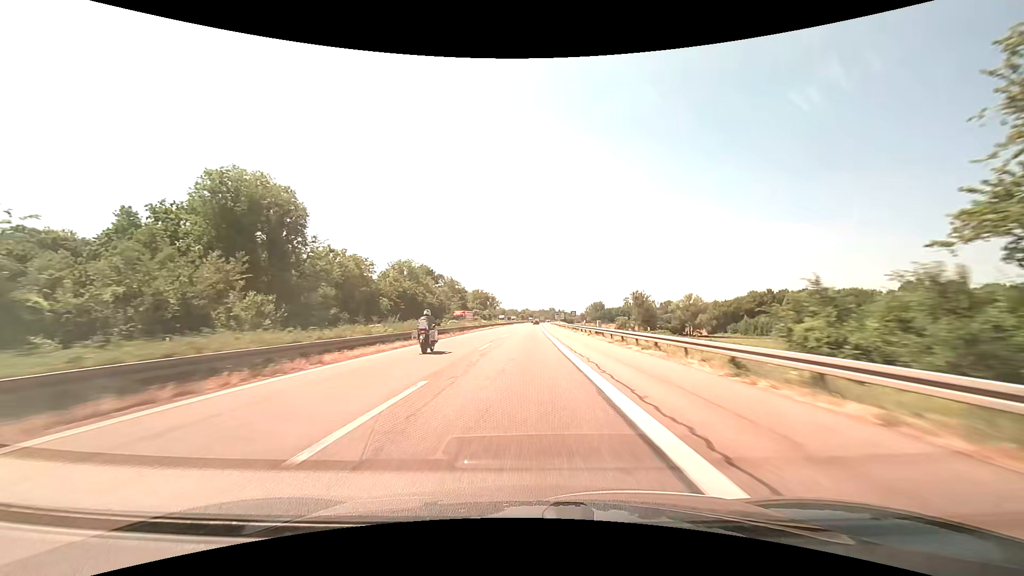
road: motorway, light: Day
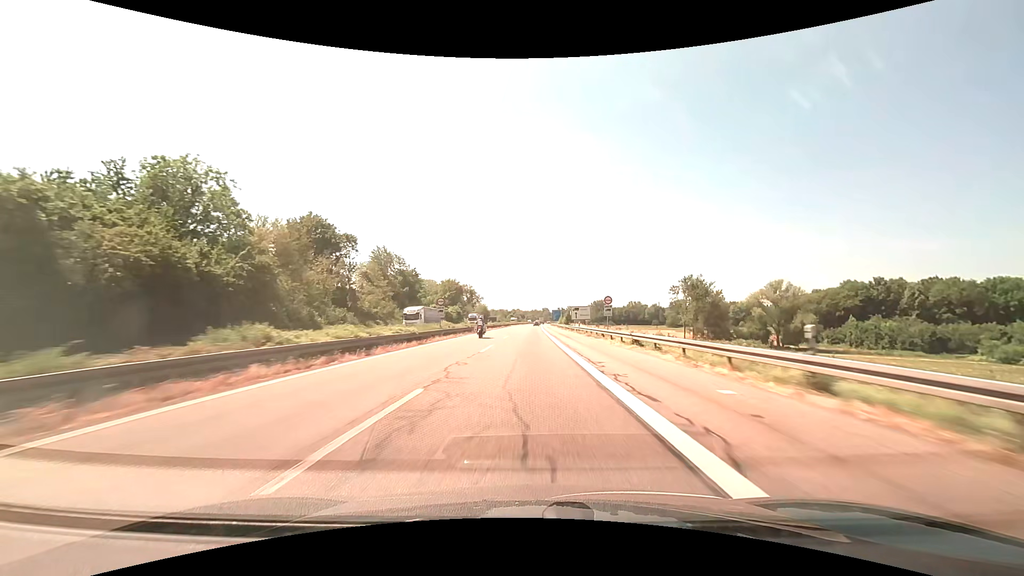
(+0.7, +91.7) m; +1°
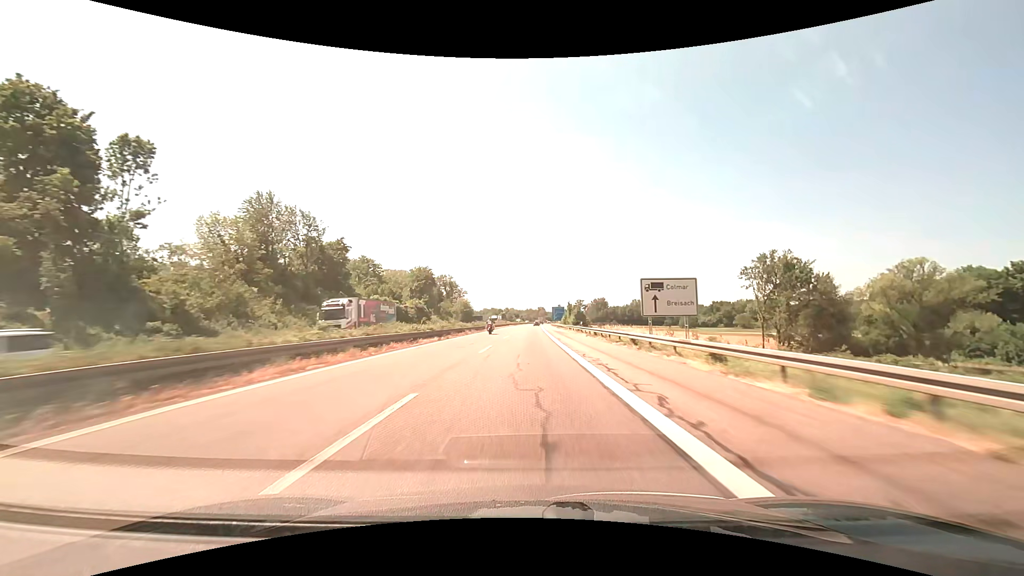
(+0.3, +54.9) m; +1°
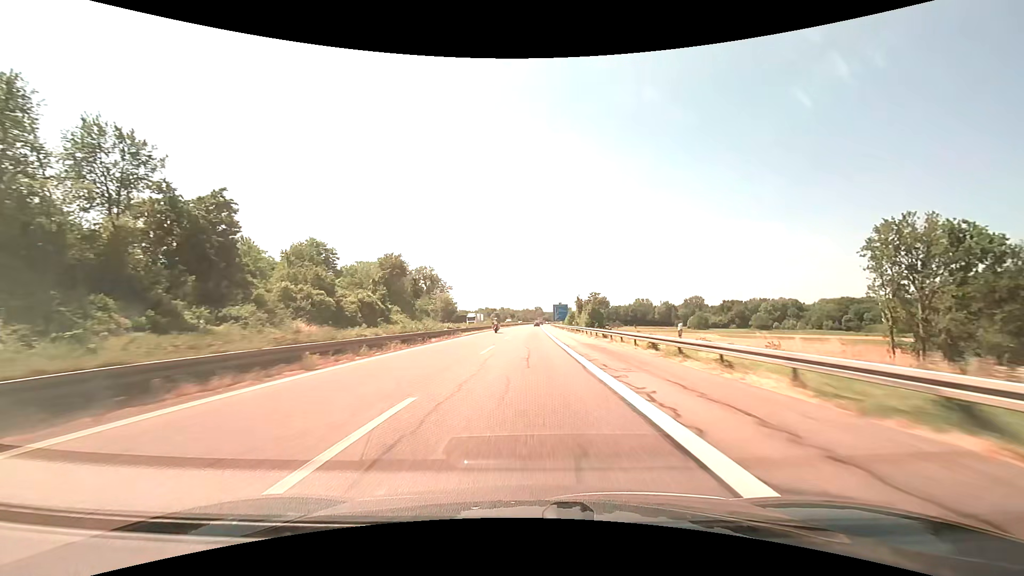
(+0.1, +36.5) m; 0°
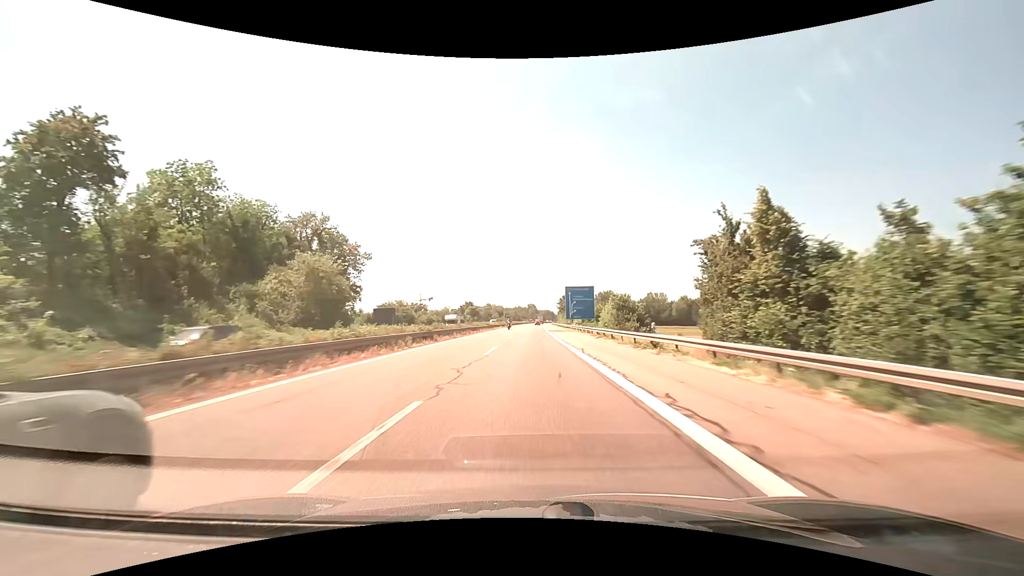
(+0.7, +91.1) m; +1°
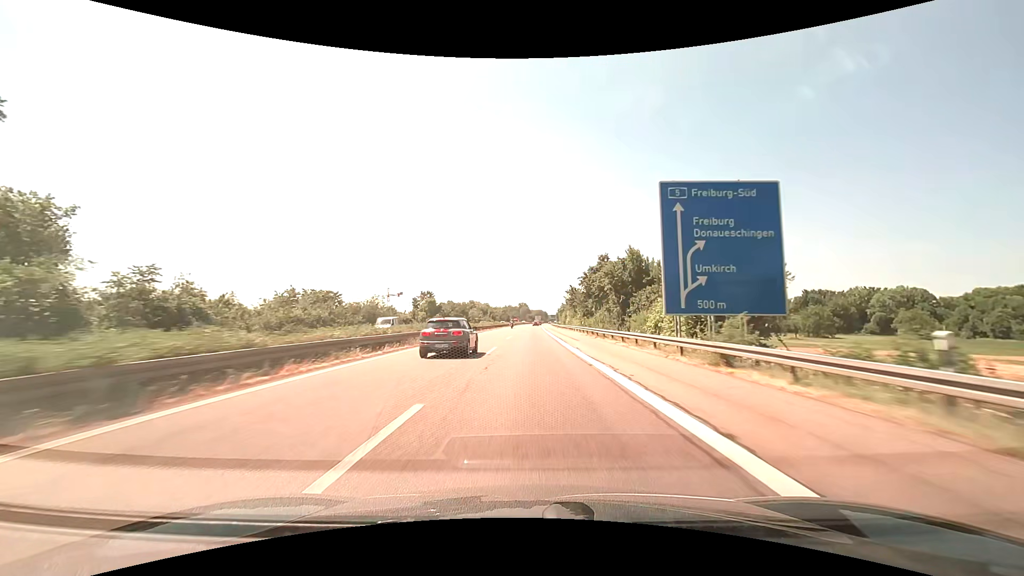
(+0.5, +72.8) m; +1°
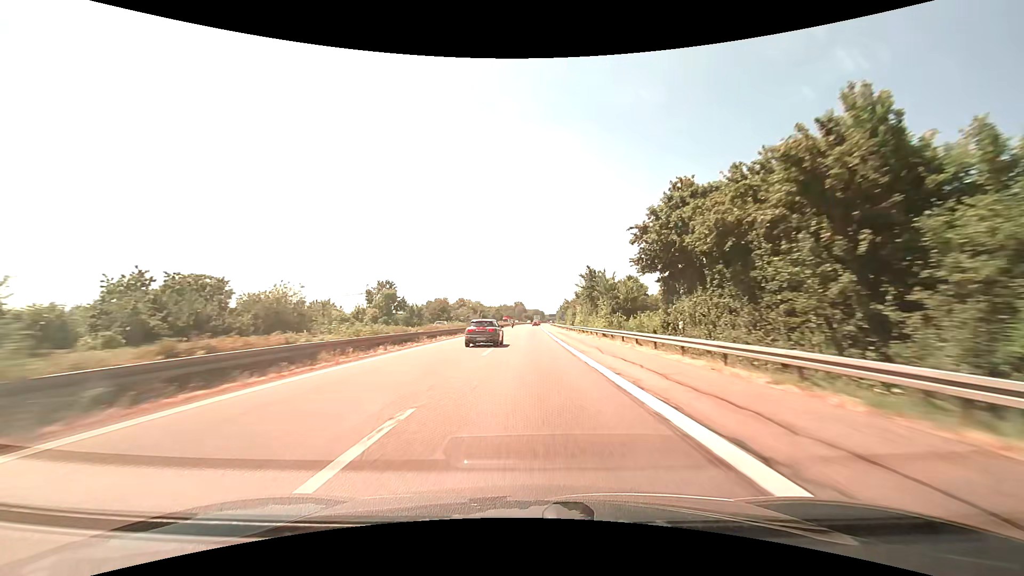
(+0.1, +36.4) m; 0°
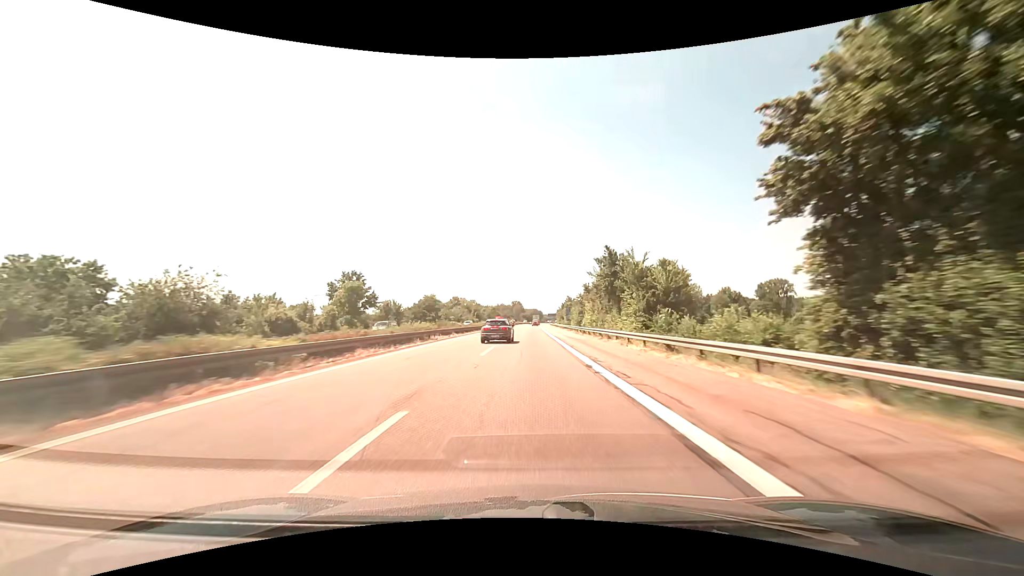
(0.0, +18.2) m; 0°
(0, +10) (0, +20) (0, +30) (0, +40) (0, +50) (0, +60) (0, +70) (+1, +80) (+1, +90) (+1, +100) m
